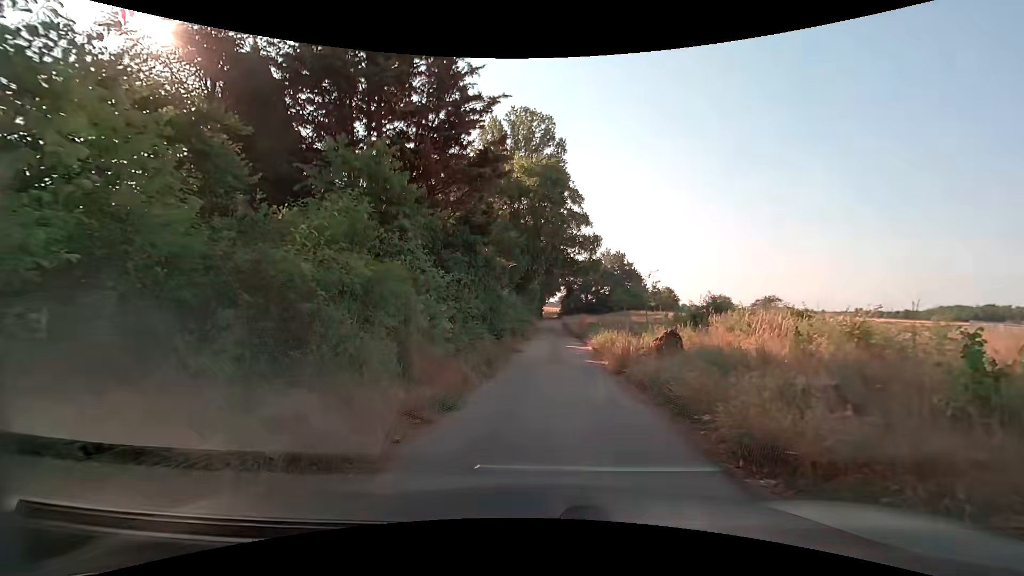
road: secondary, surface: asphalt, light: Day
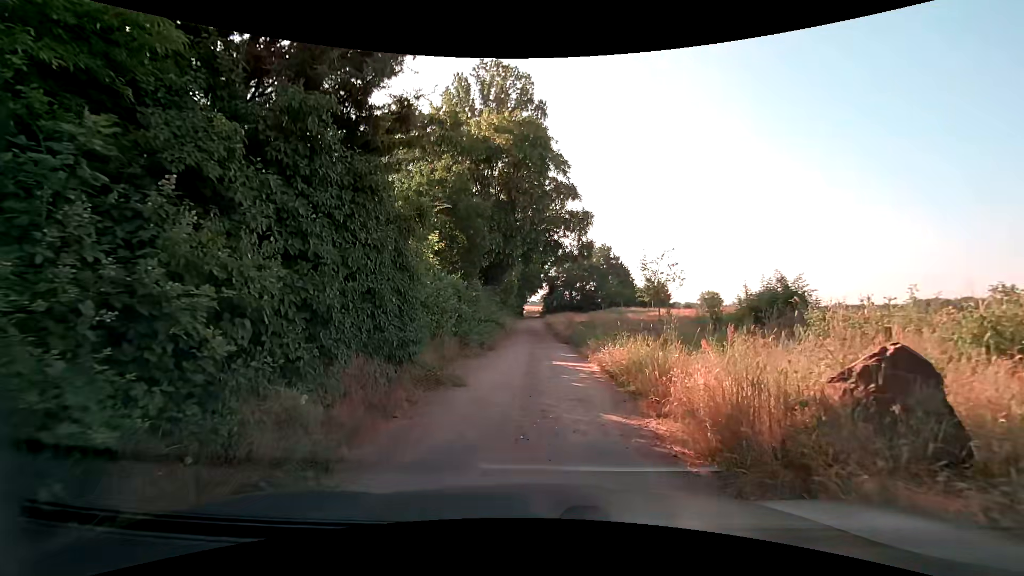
(+0.1, +9.8) m; +1°
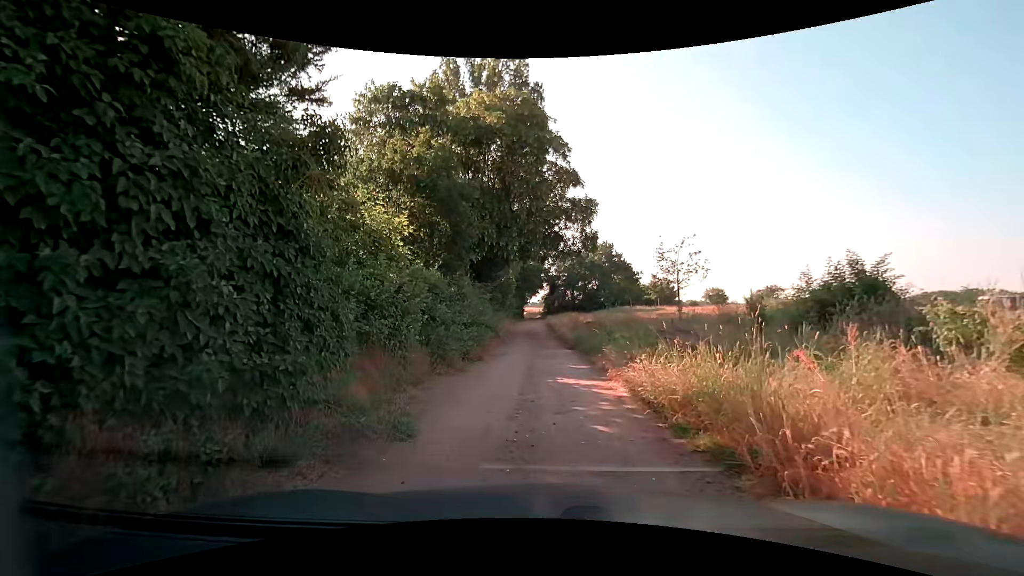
(0.0, +3.8) m; +1°
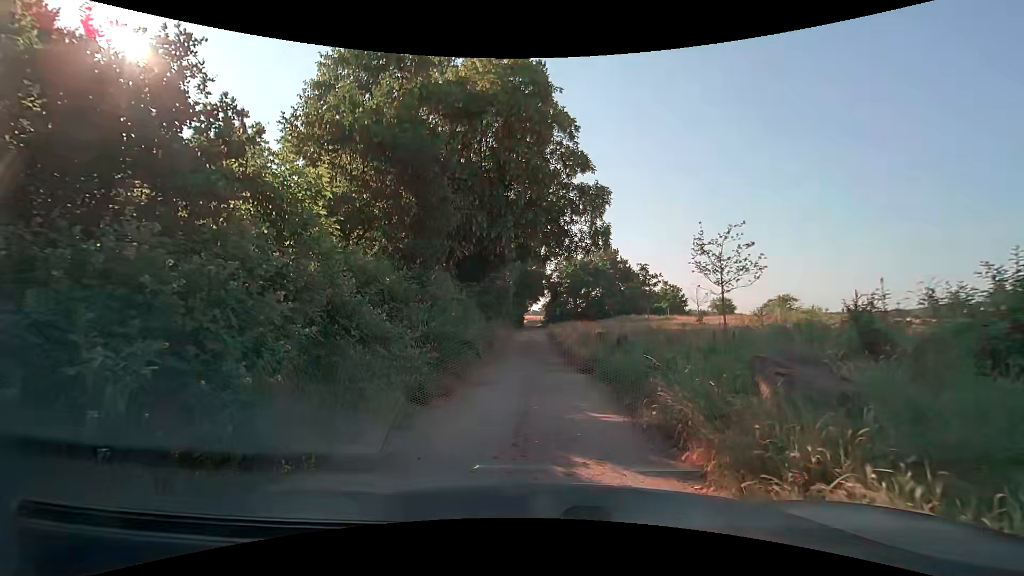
(-0.1, +5.3) m; -1°
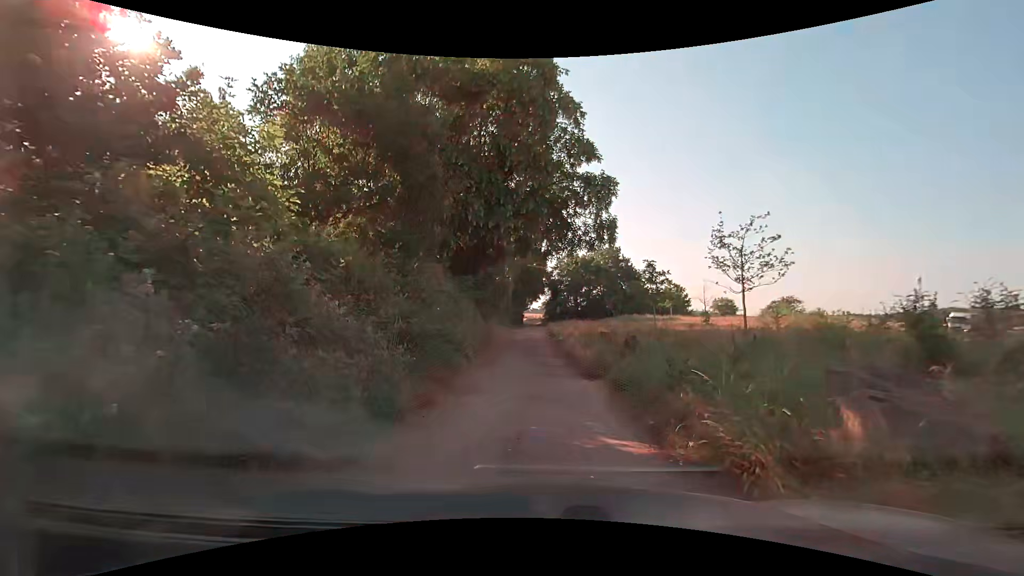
(0.0, +1.7) m; +2°
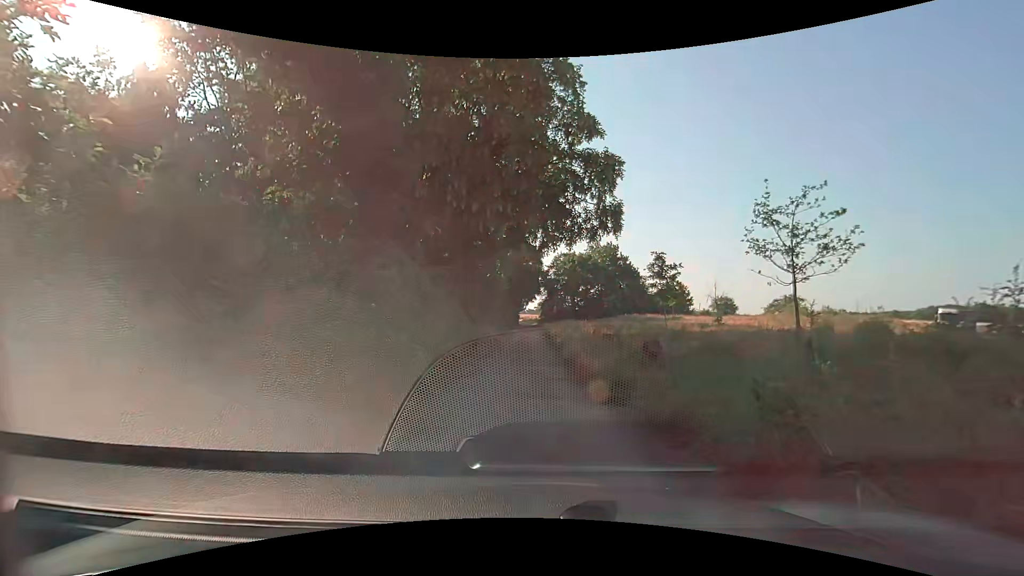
(-0.1, +3.5) m; -2°
